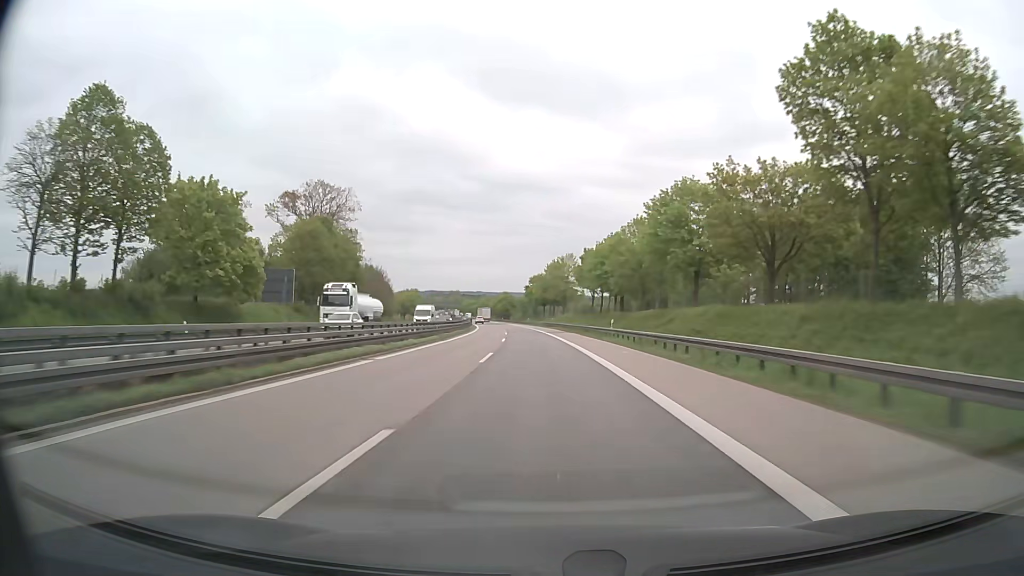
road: motorway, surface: asphalt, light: Day
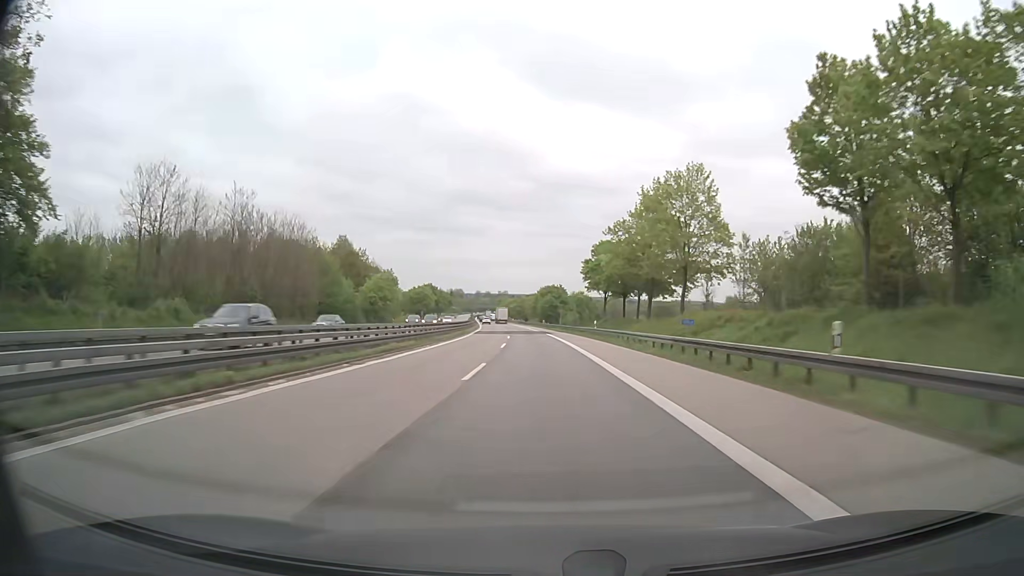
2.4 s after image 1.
(-3.4, +82.4) m; -5°
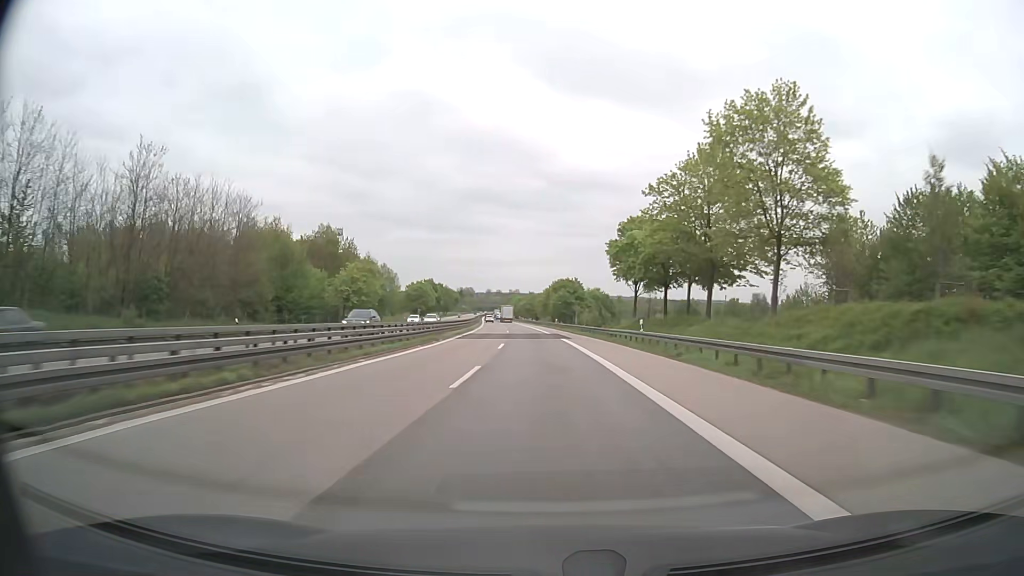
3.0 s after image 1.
(-0.1, +20.6) m; -1°
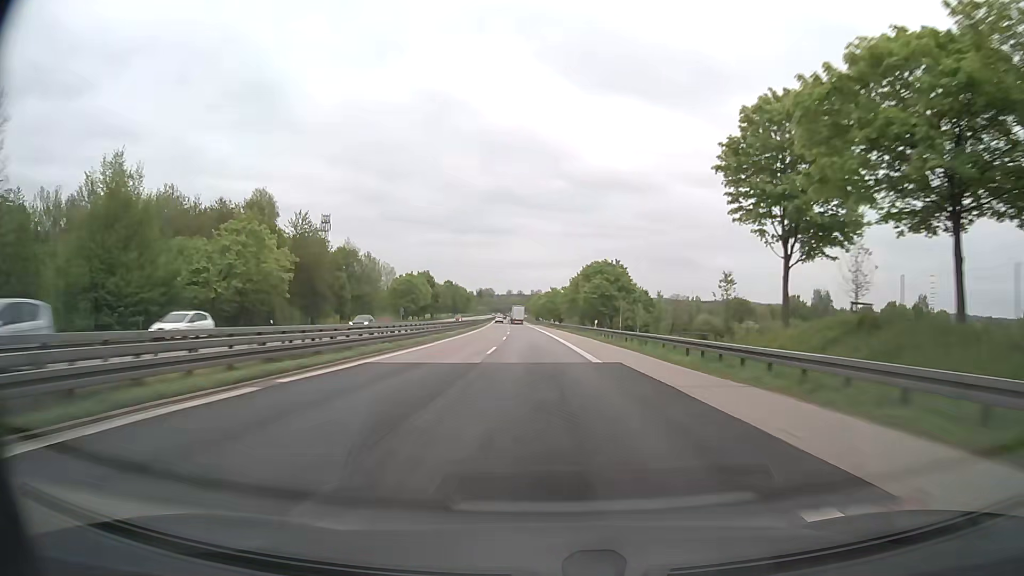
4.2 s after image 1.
(-0.7, +41.3) m; -2°
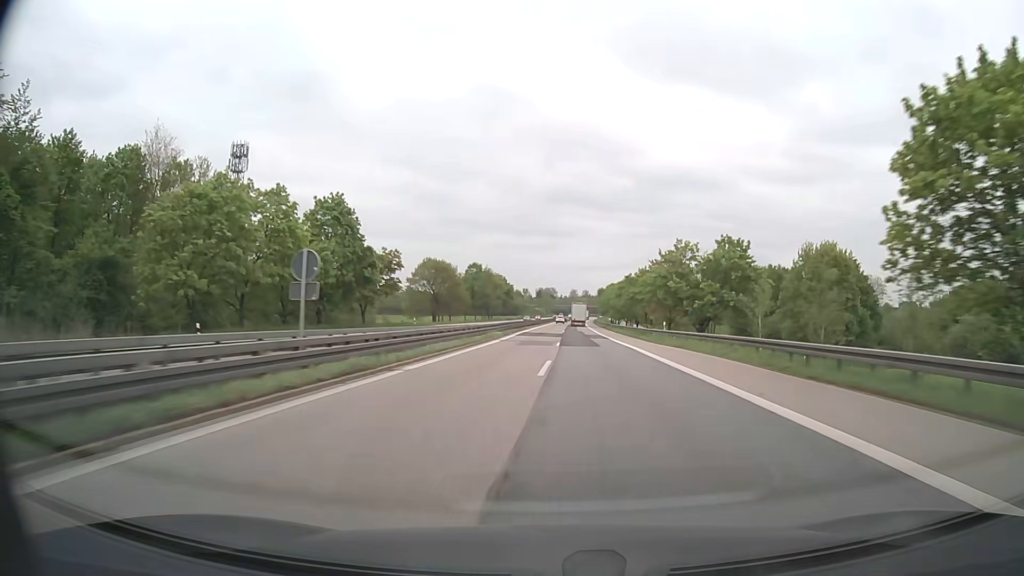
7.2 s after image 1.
(-5.4, +102.9) m; -5°
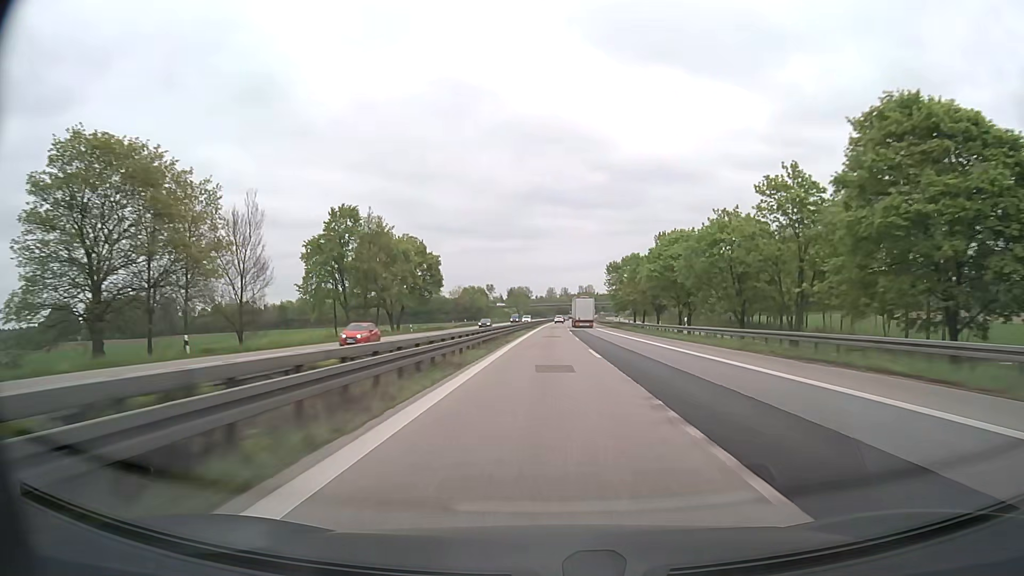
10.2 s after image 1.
(+0.8, +103.0) m; +2°
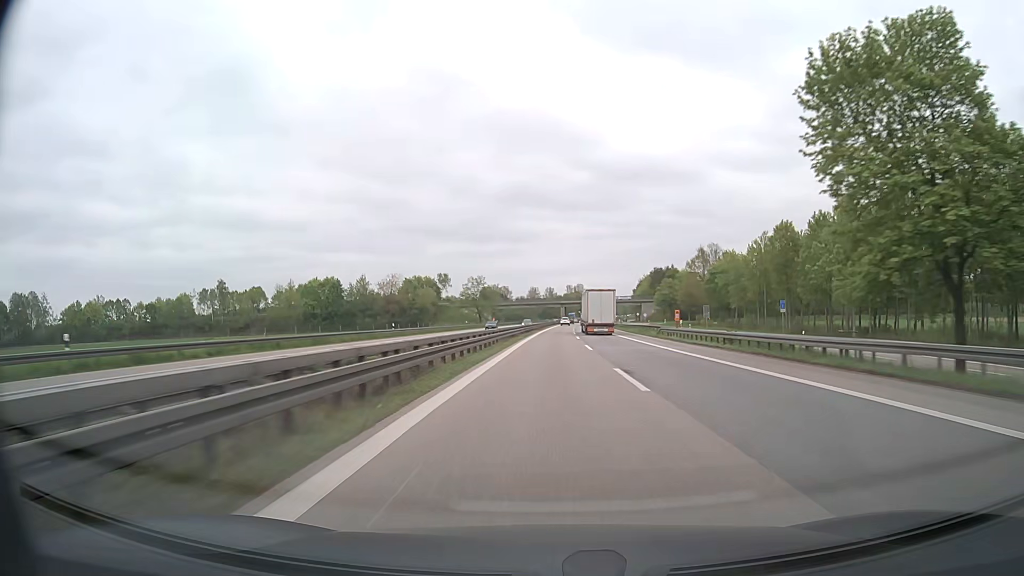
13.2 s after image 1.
(+1.0, +102.9) m; +1°
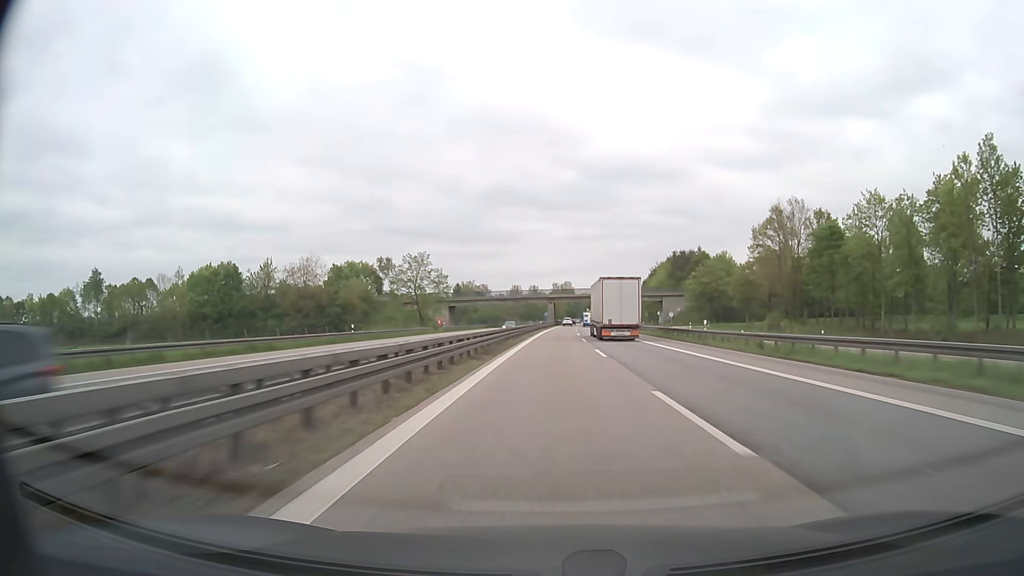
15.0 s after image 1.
(+0.9, +61.8) m; +2°
(0, +10) (0, +20) (0, +30) (0, +40) (0, +50) (+1, +60) (+1, +70) (+1, +80) (+2, +90) (+2, +100) m
